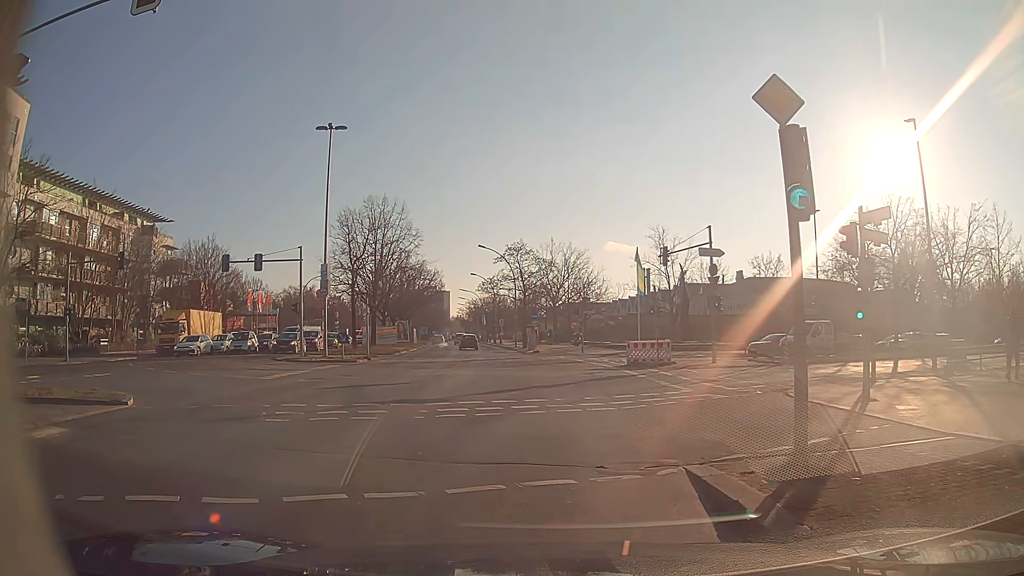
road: secondary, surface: asphalt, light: Day
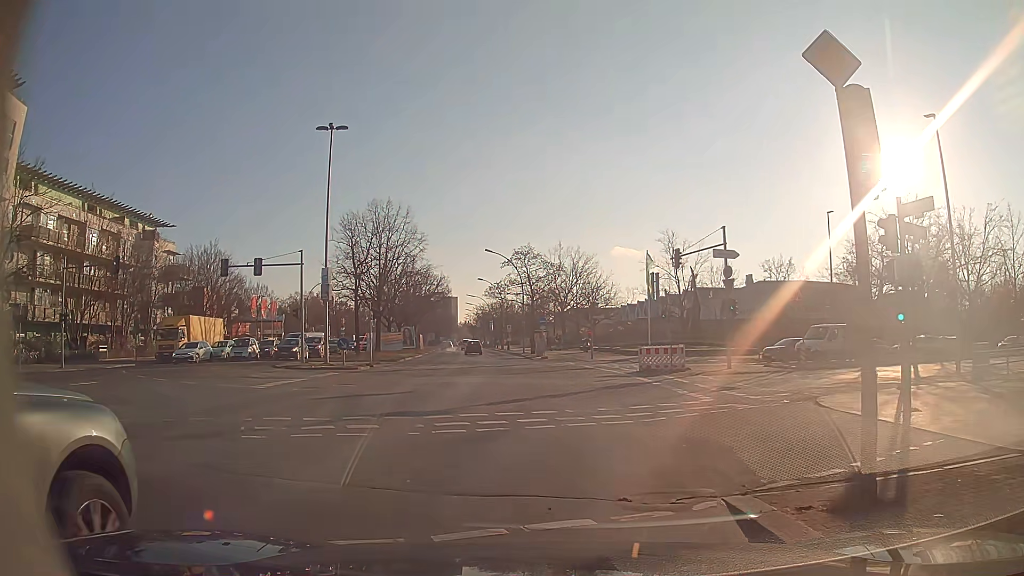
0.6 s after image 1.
(0.0, +1.3) m; +2°
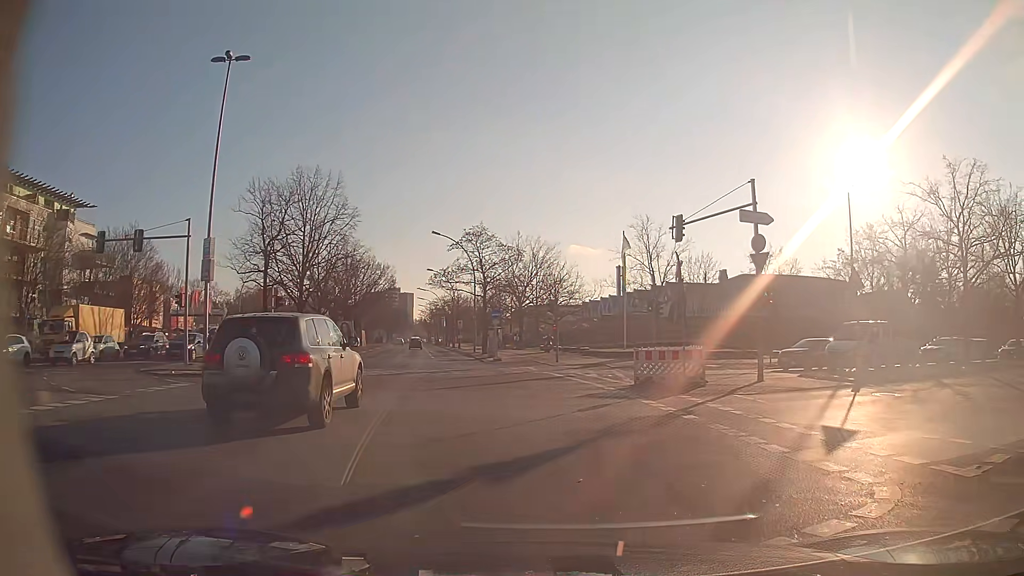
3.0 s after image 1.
(-0.3, +9.8) m; +2°
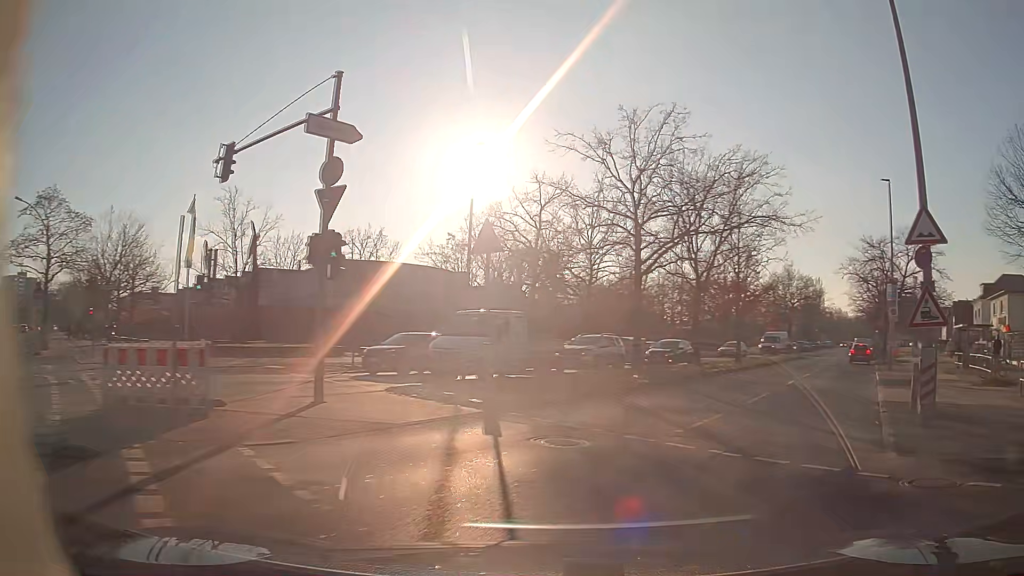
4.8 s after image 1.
(+2.4, +8.8) m; +34°
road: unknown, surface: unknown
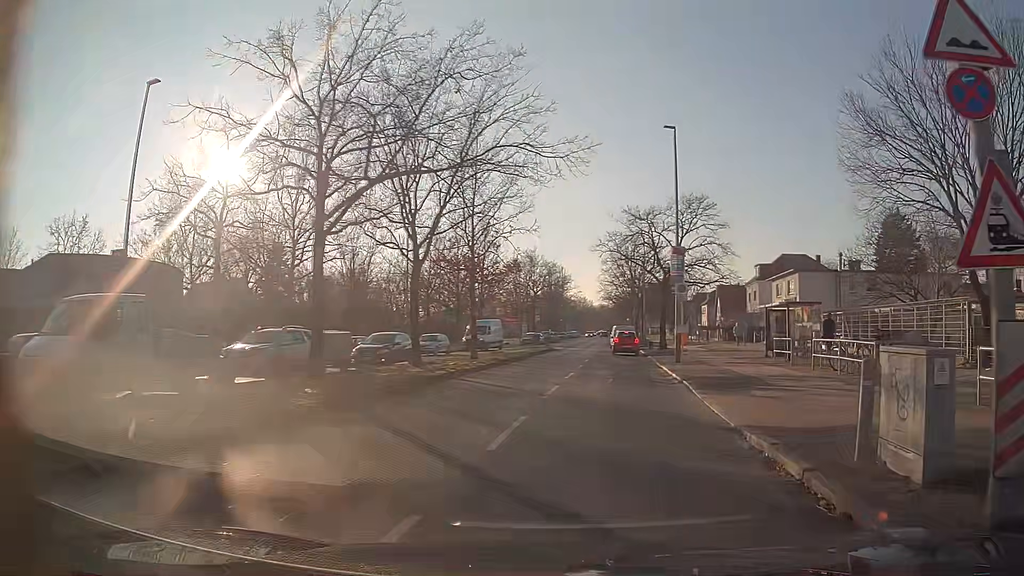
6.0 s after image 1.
(+1.8, +8.3) m; +22°
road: secondary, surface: asphalt
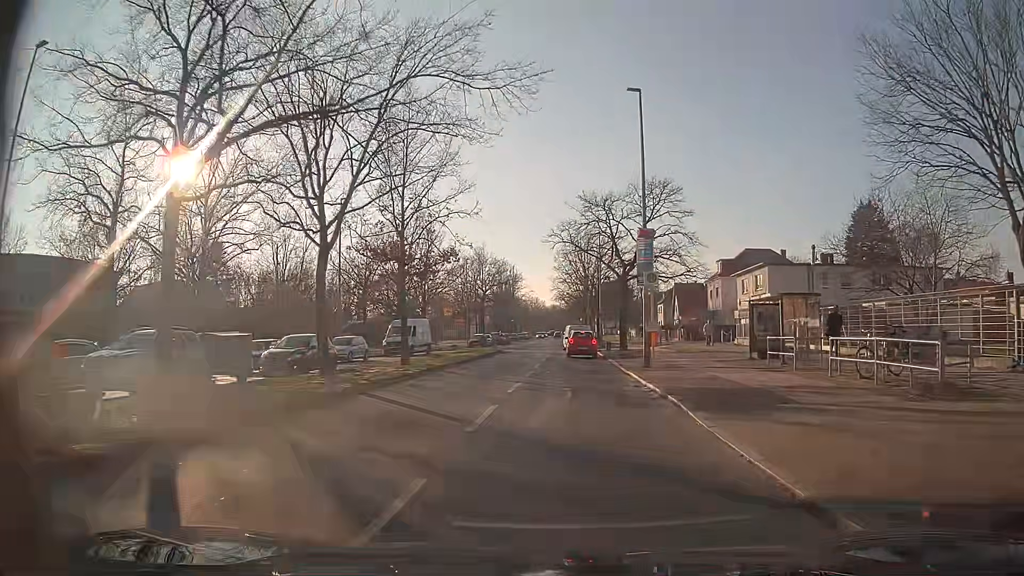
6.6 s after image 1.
(+0.2, +4.9) m; +3°
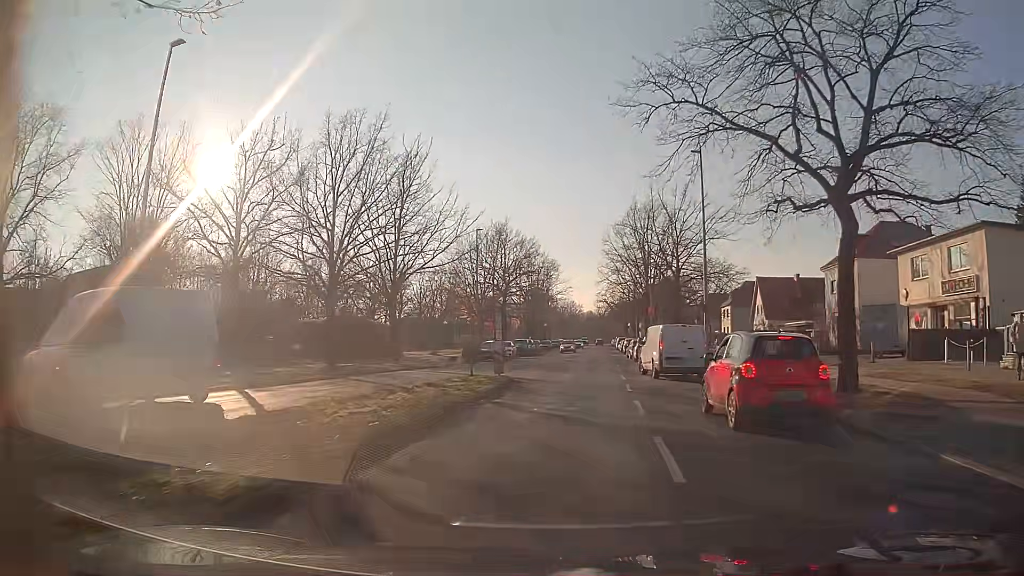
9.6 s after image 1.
(-1.0, +27.1) m; -3°
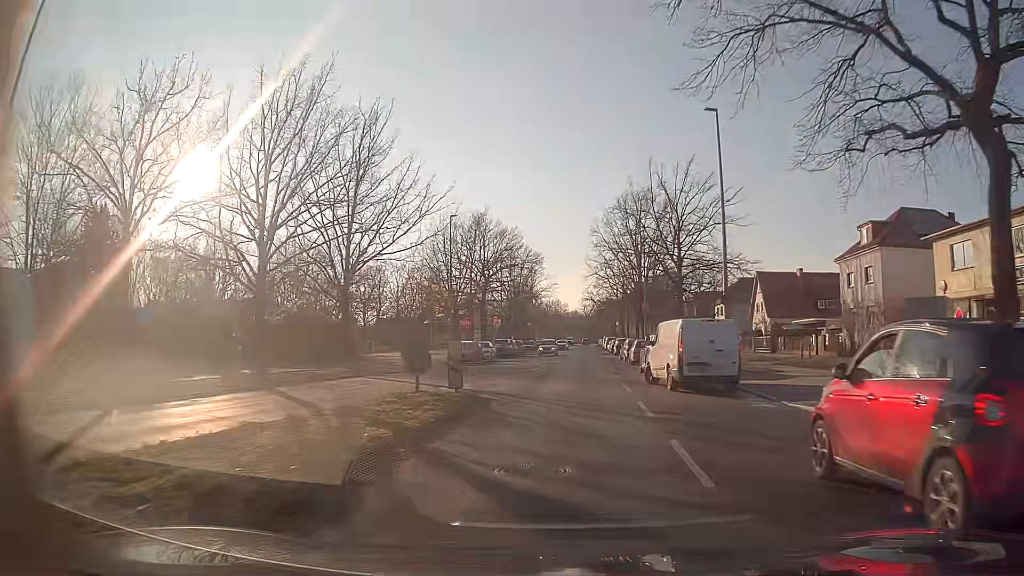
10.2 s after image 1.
(+0.1, +6.4) m; +1°
